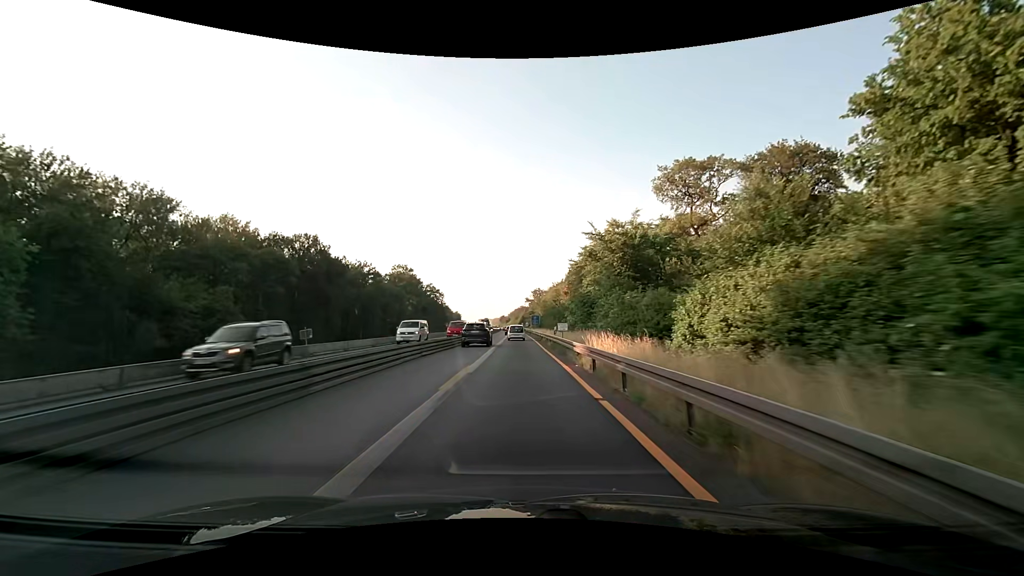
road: motorway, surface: asphalt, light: Day
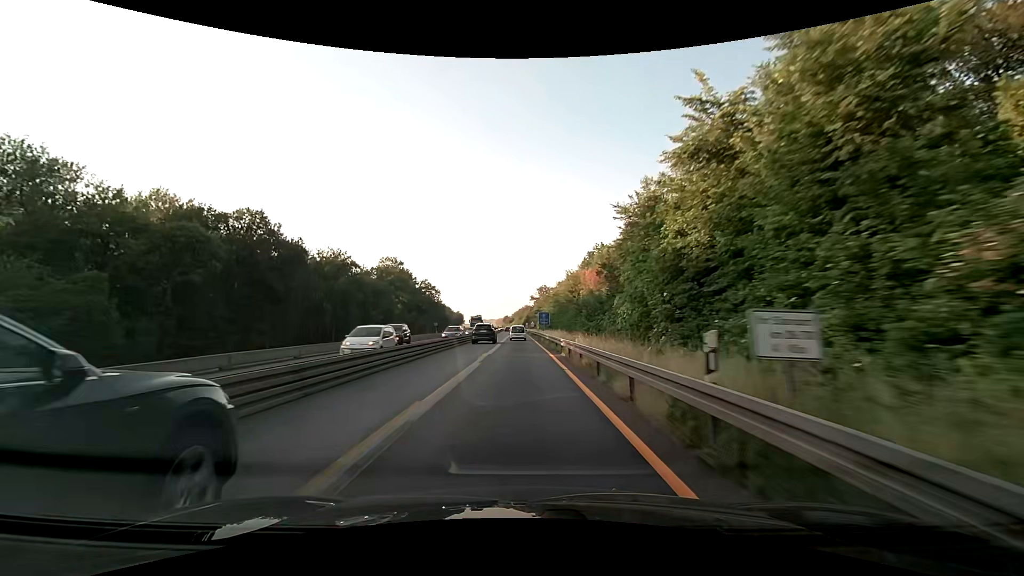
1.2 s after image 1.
(0.0, +25.0) m; 0°
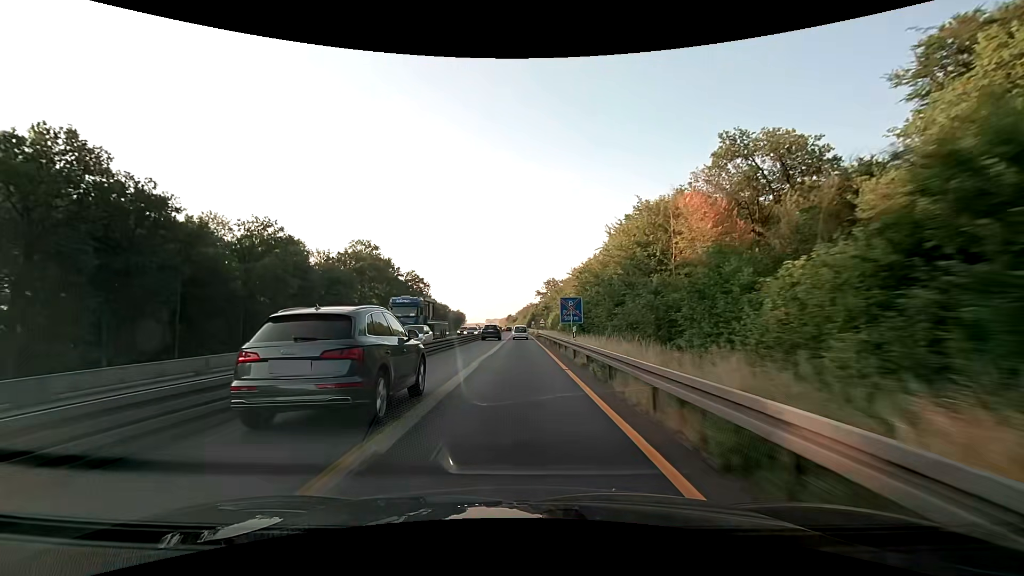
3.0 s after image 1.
(-0.3, +37.6) m; -1°
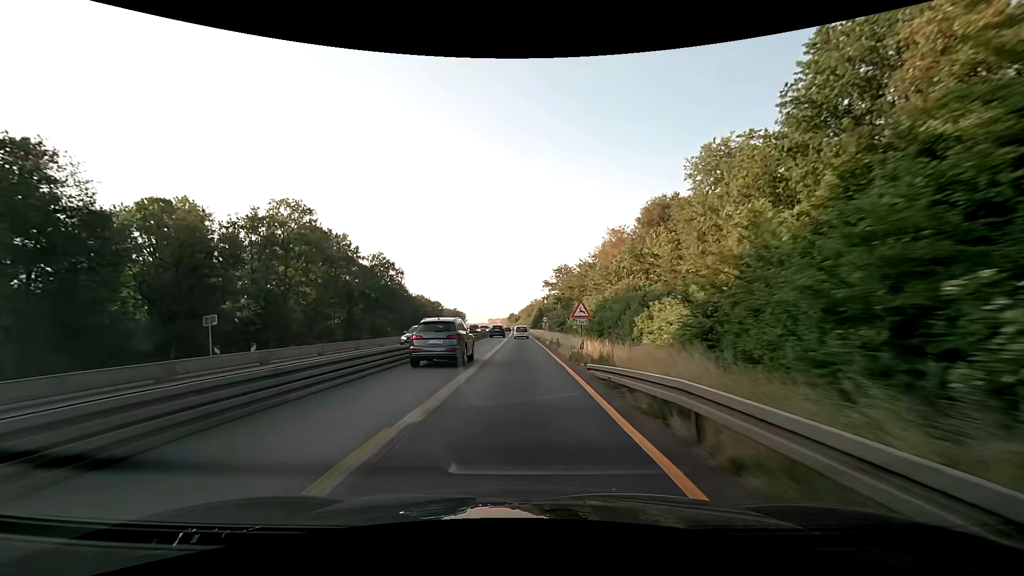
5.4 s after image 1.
(-0.2, +50.2) m; 0°
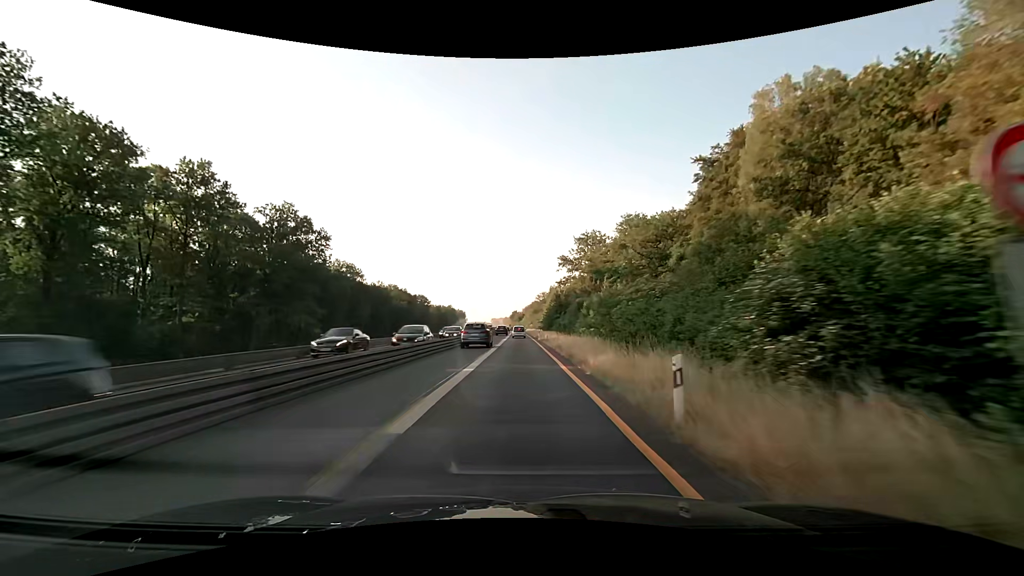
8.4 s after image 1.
(-0.3, +62.8) m; 0°
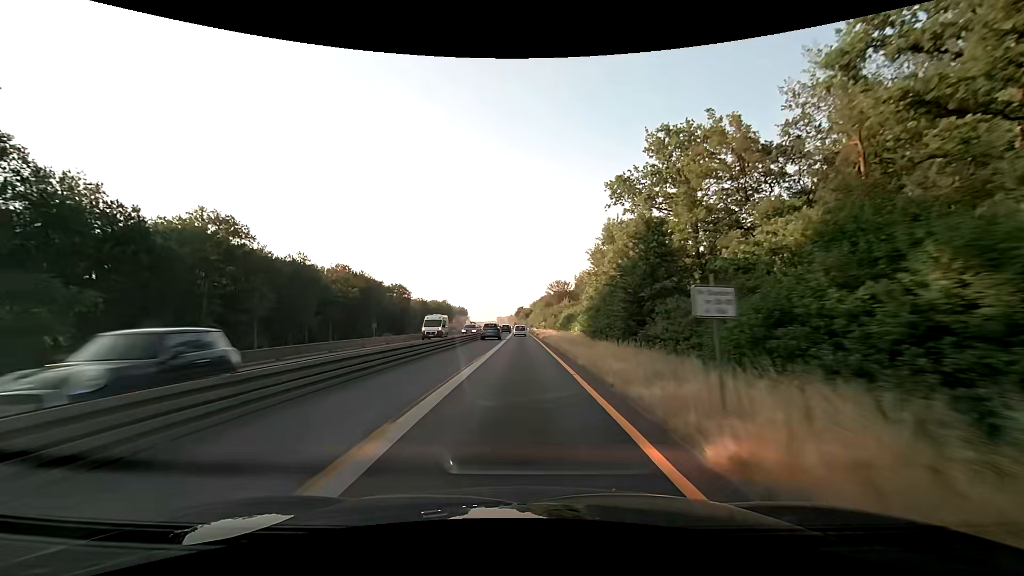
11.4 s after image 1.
(-0.5, +62.8) m; -1°
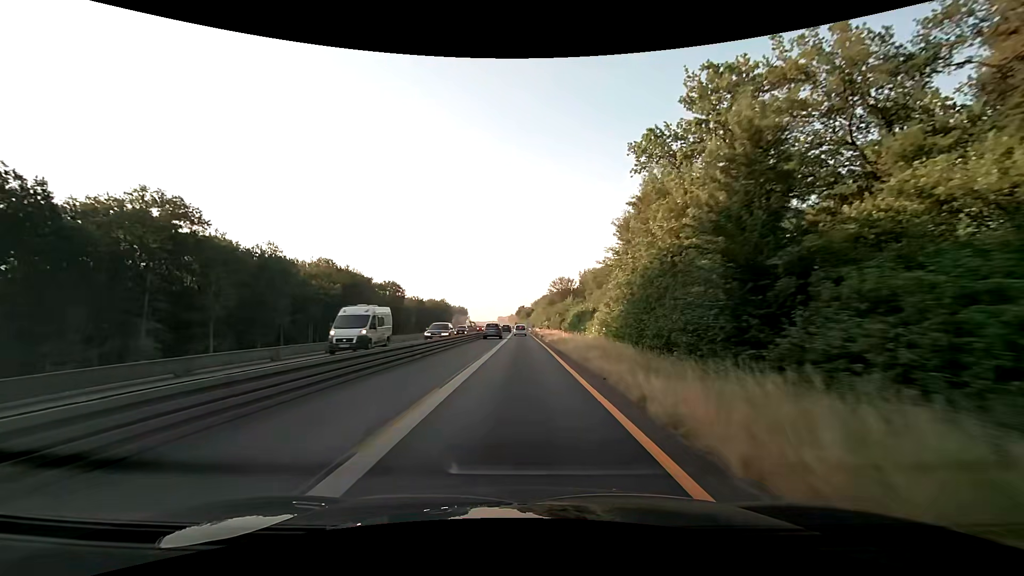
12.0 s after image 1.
(0.0, +12.6) m; 0°
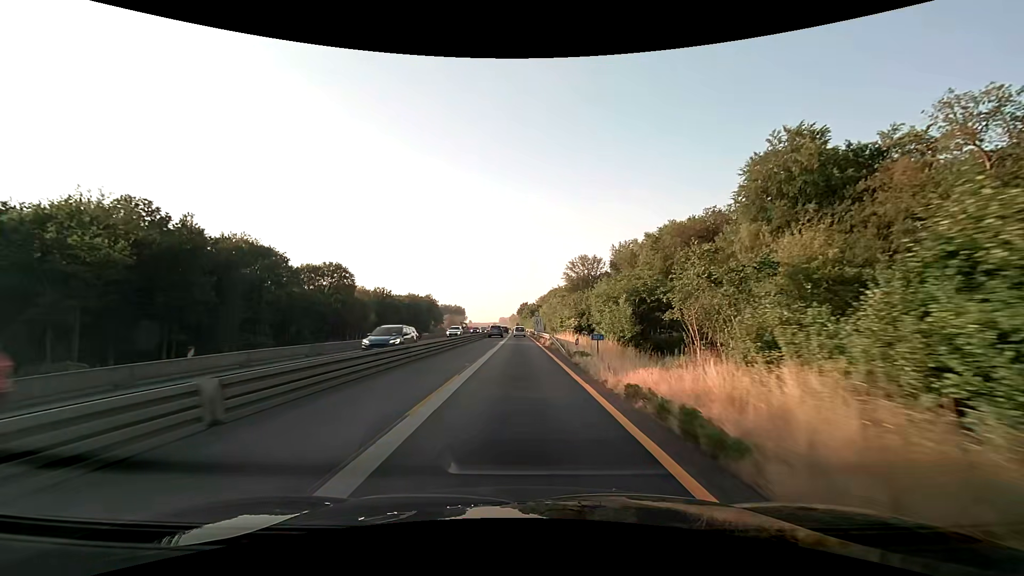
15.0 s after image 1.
(-0.4, +62.7) m; -1°
(0, +10) (0, +20) (0, +30) (0, +40) (0, +50) (0, +60) (0, +70) (0, +80) (-1, +90) (-1, +100) m
